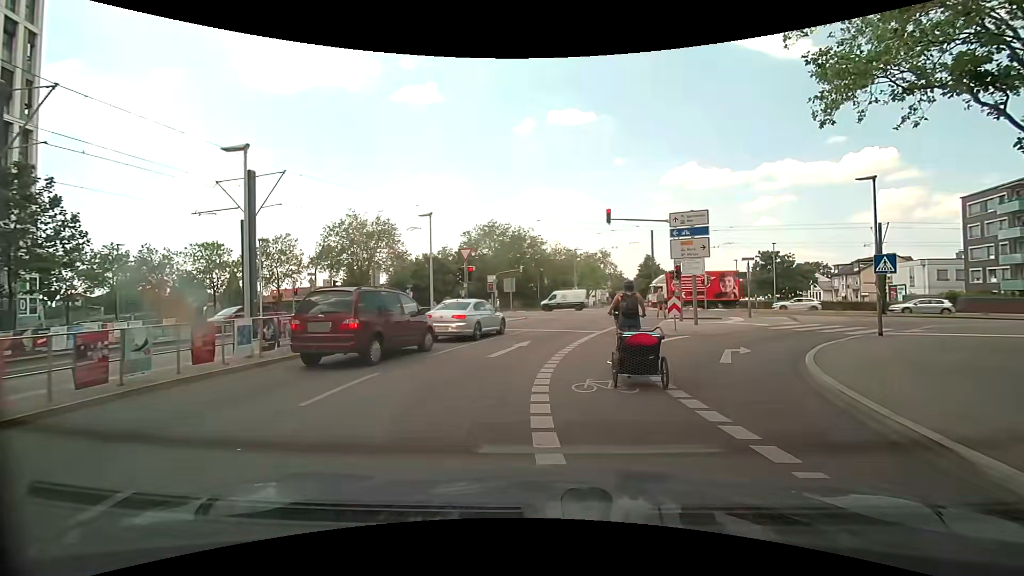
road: secondary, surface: asphalt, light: Day
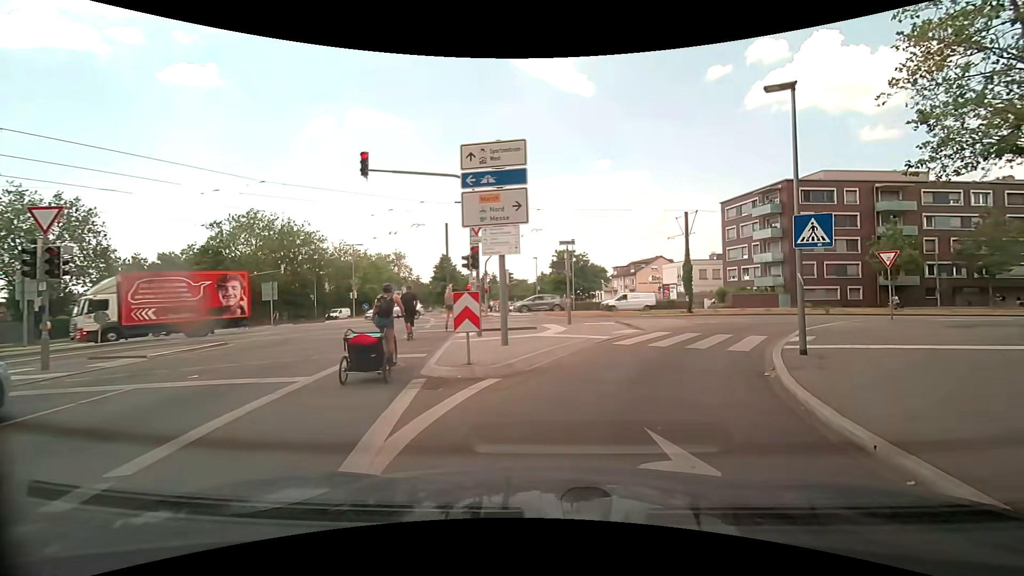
(+1.8, +11.6) m; +20°
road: secondary_link
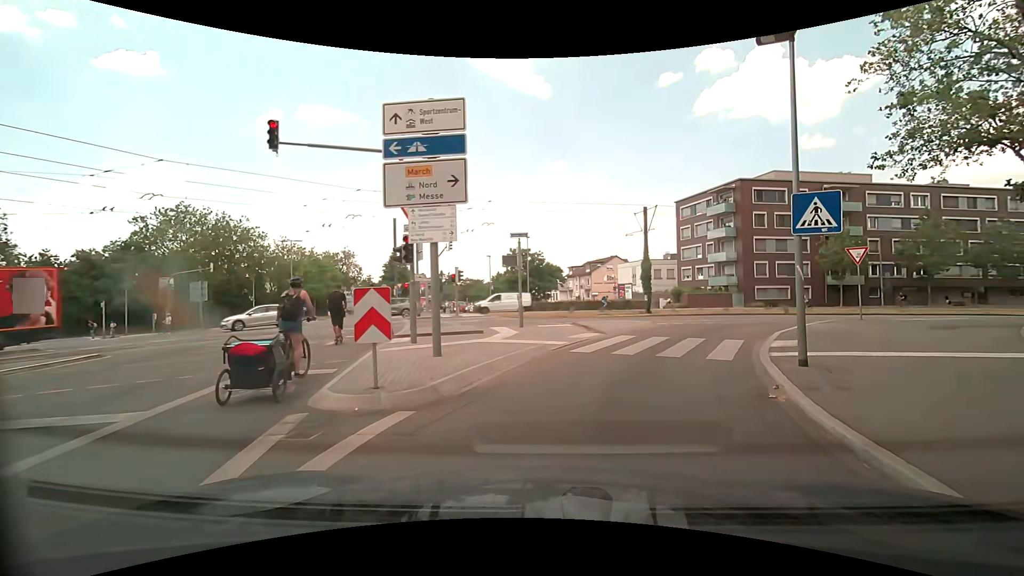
(0.0, +2.6) m; +3°
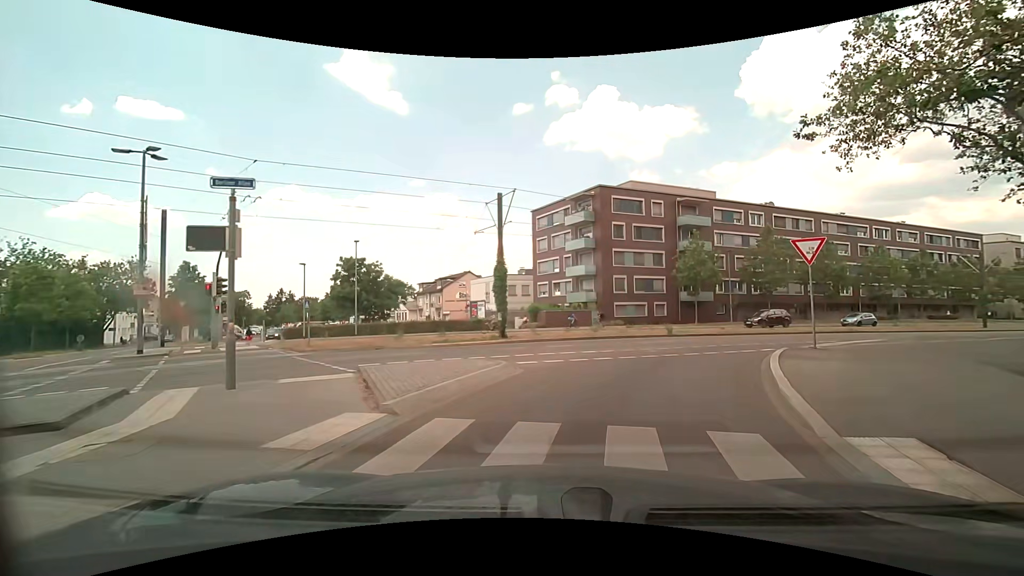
(+1.6, +9.9) m; +19°
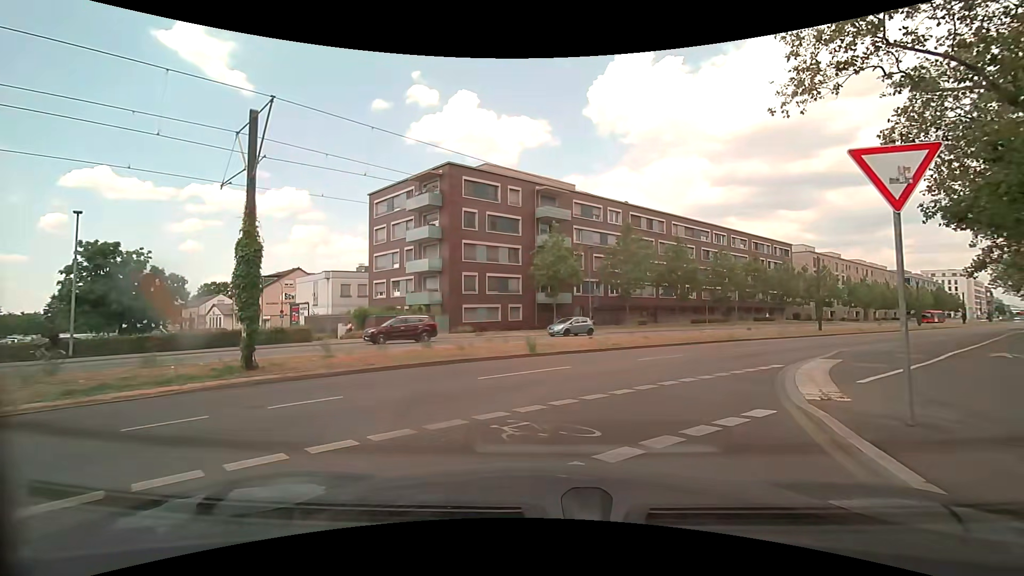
(+1.2, +9.8) m; +15°
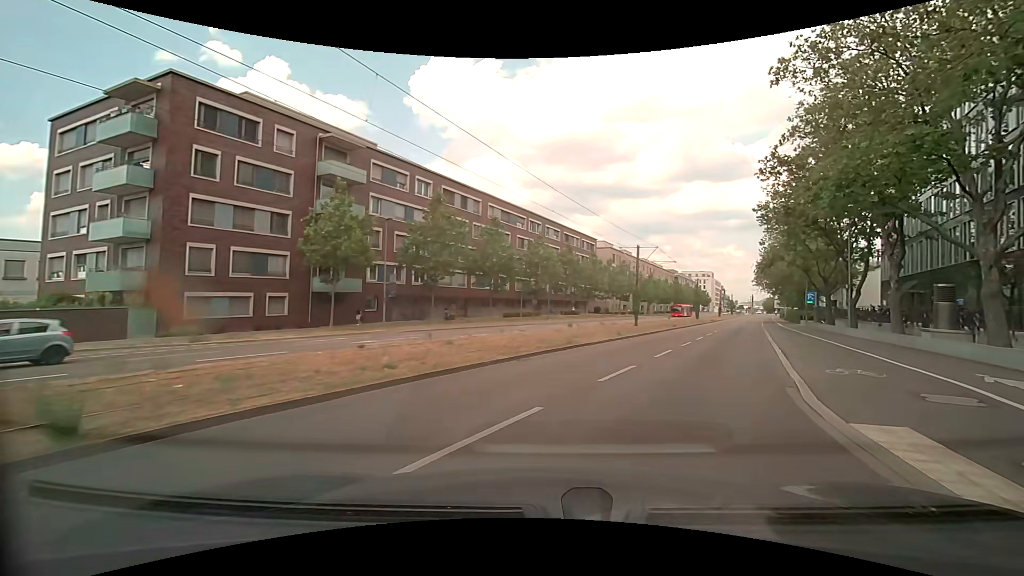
(+1.6, +11.0) m; +22°
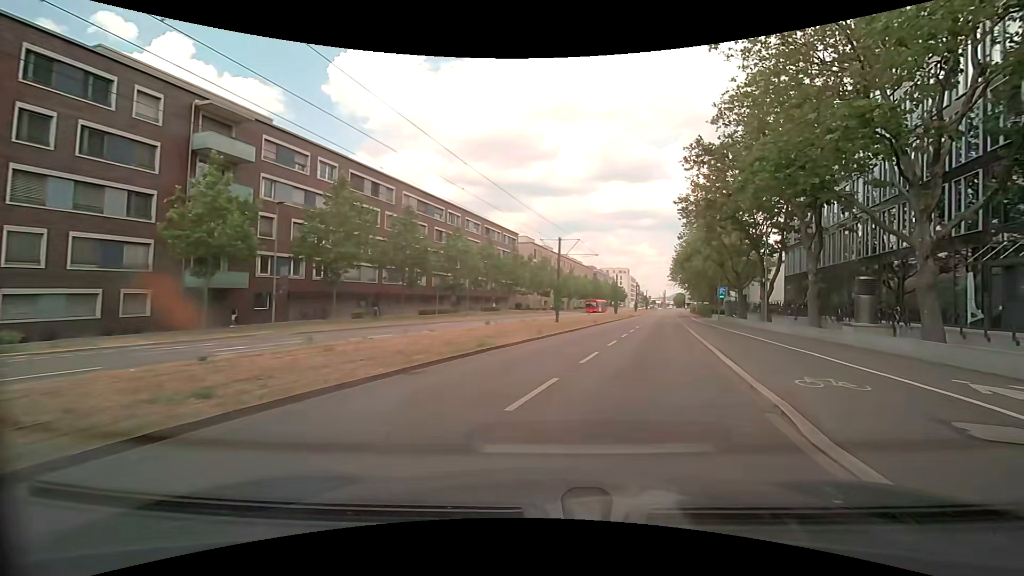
(+0.2, +3.3) m; +9°
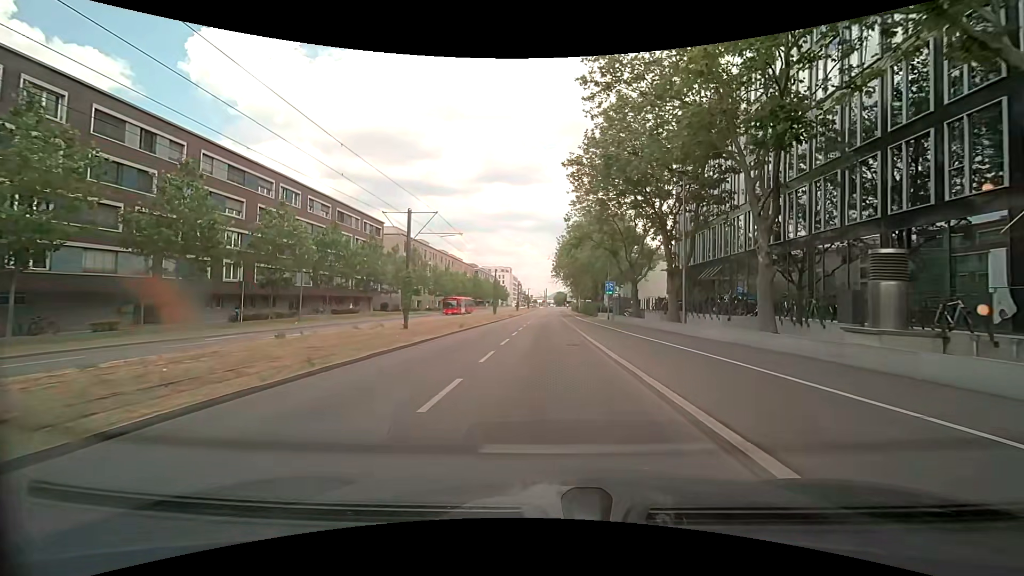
(+2.1, +12.0) m; +13°
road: secondary
(0, +10) (0, +20) (0, +30) (0, +40) (0, +50) (0, +60) (0, +70) (0, +80) (0, +90) (0, +100) m
